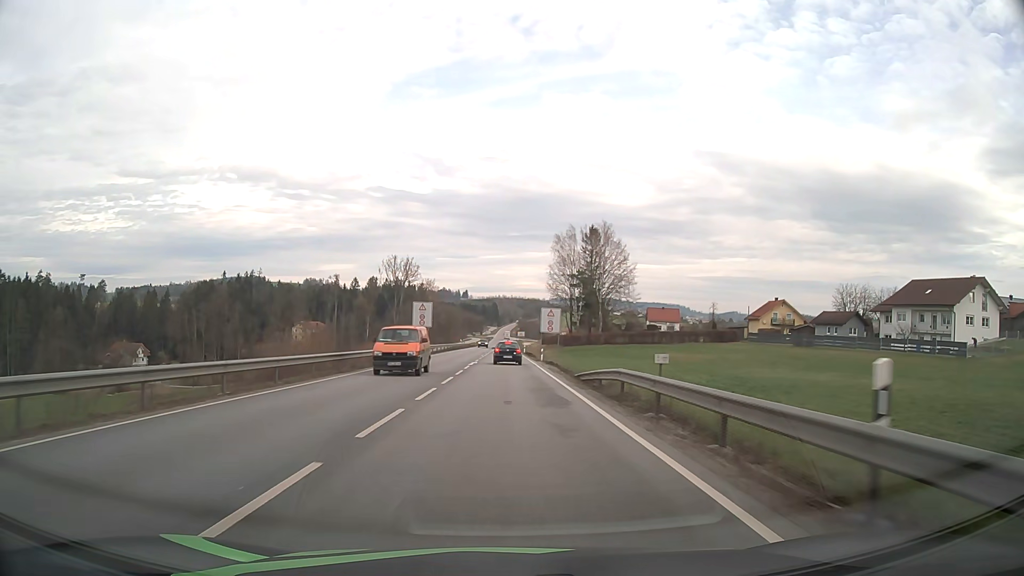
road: primary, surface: asphalt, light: Day
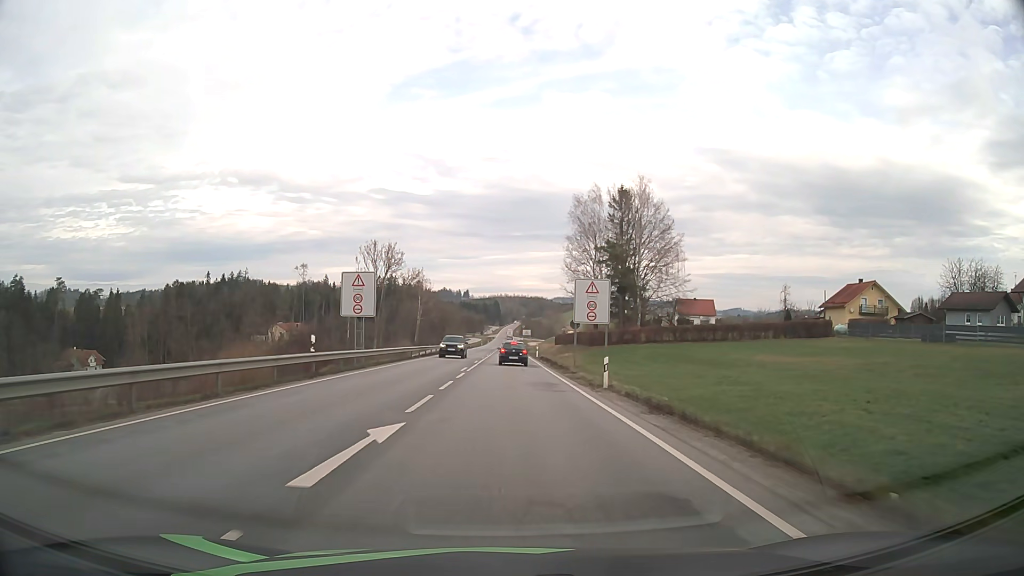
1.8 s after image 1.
(-0.2, +33.0) m; 0°
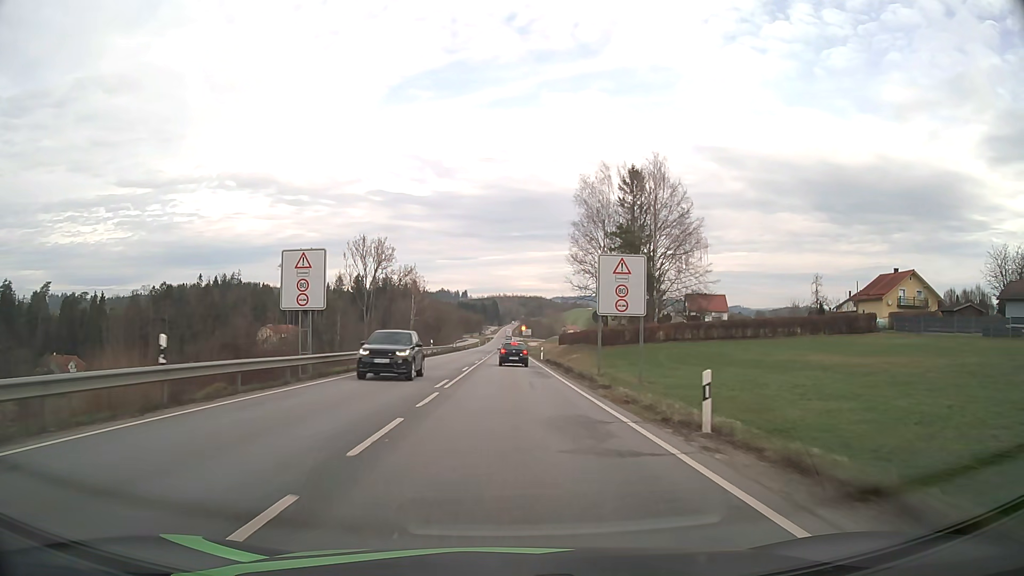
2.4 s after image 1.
(0.0, +10.8) m; 0°
(0, +10) (0, +20) (0, +30) (0, +40) (0, +50) (0, +60) (0, +70) (0, +80) (0, +90) (+1, +100) m
